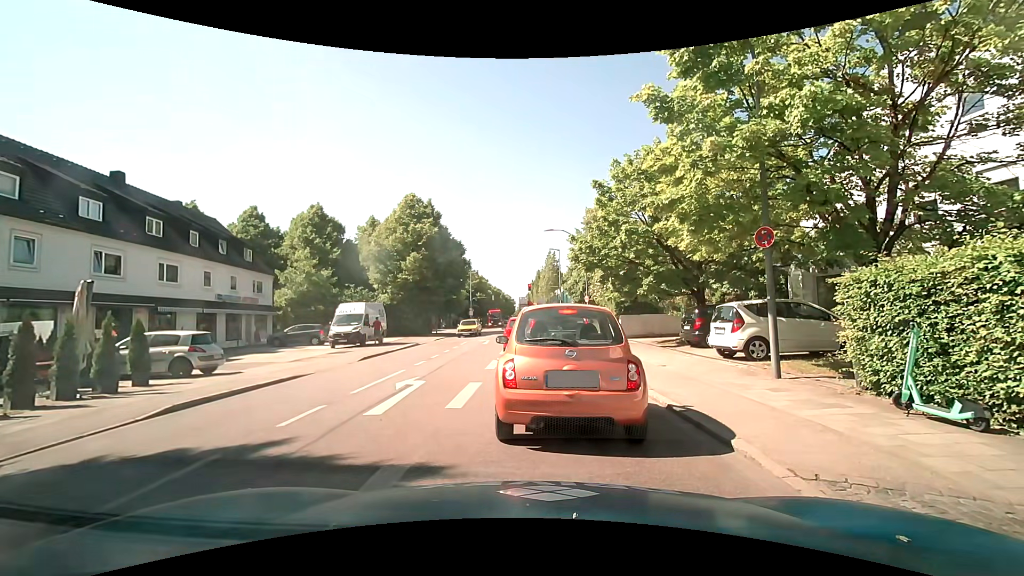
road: secondary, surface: asphalt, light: Day
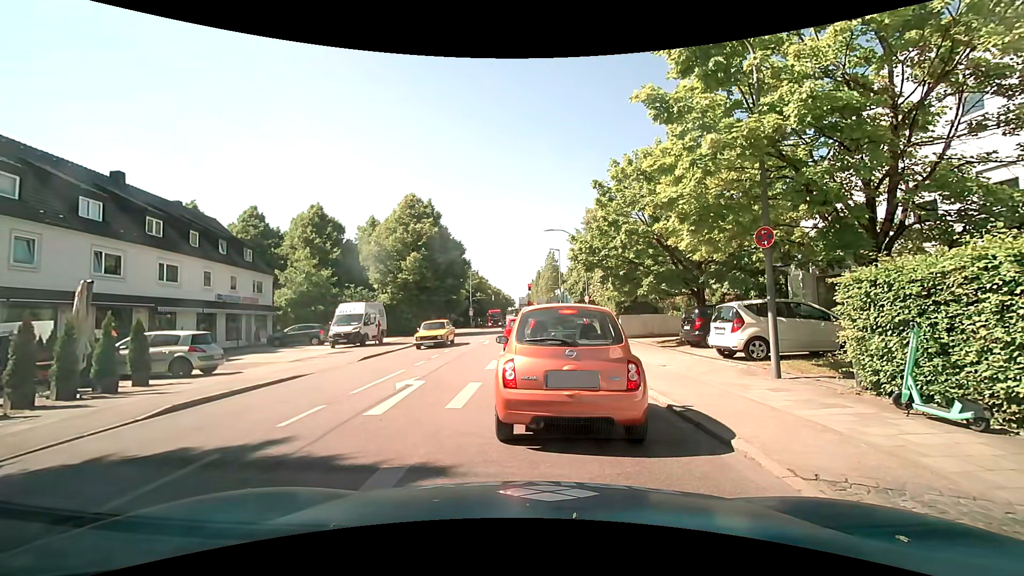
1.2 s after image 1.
(0.0, 0.0) m; 0°
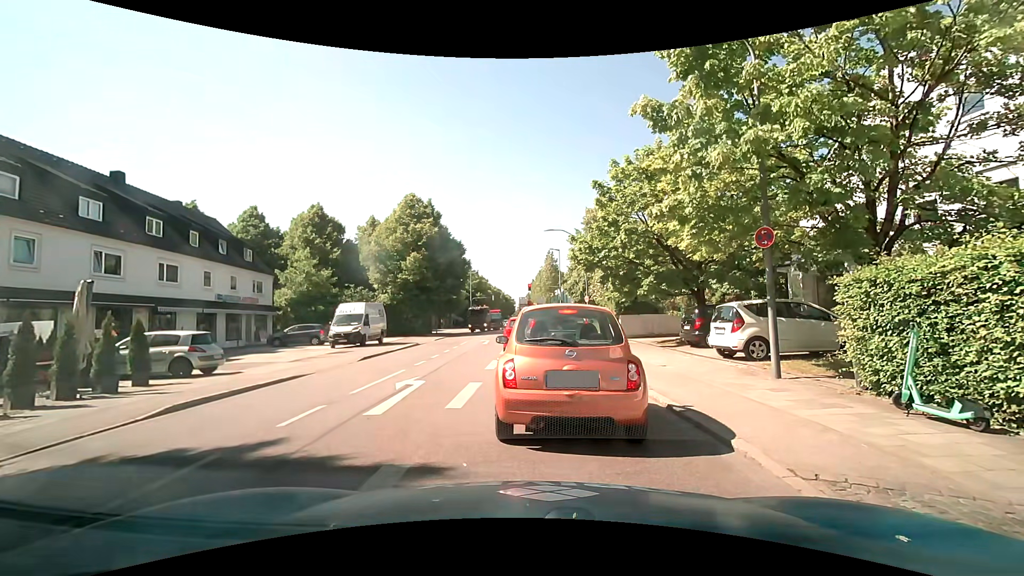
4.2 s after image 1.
(0.0, 0.0) m; 0°
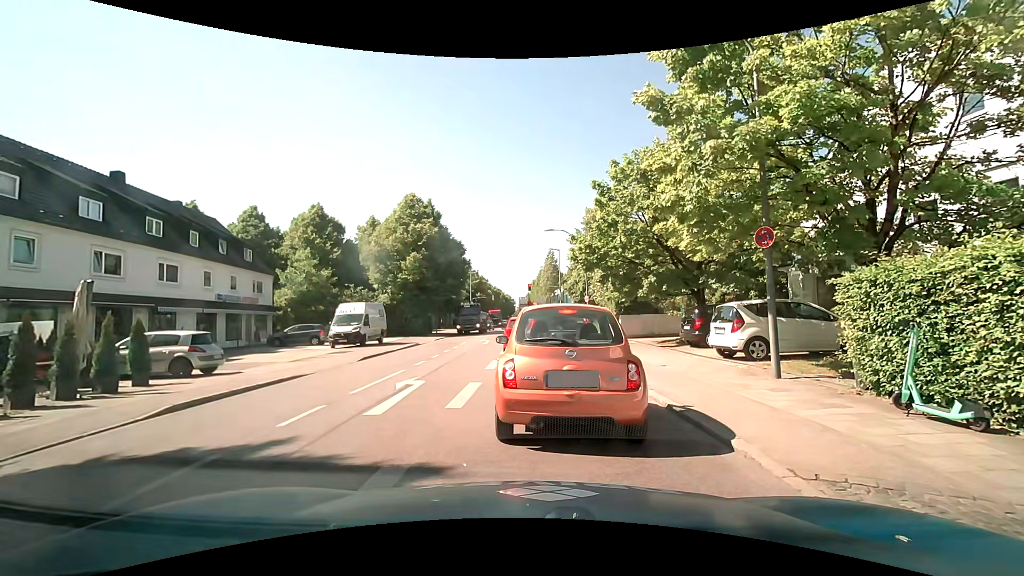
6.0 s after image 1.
(0.0, 0.0) m; 0°
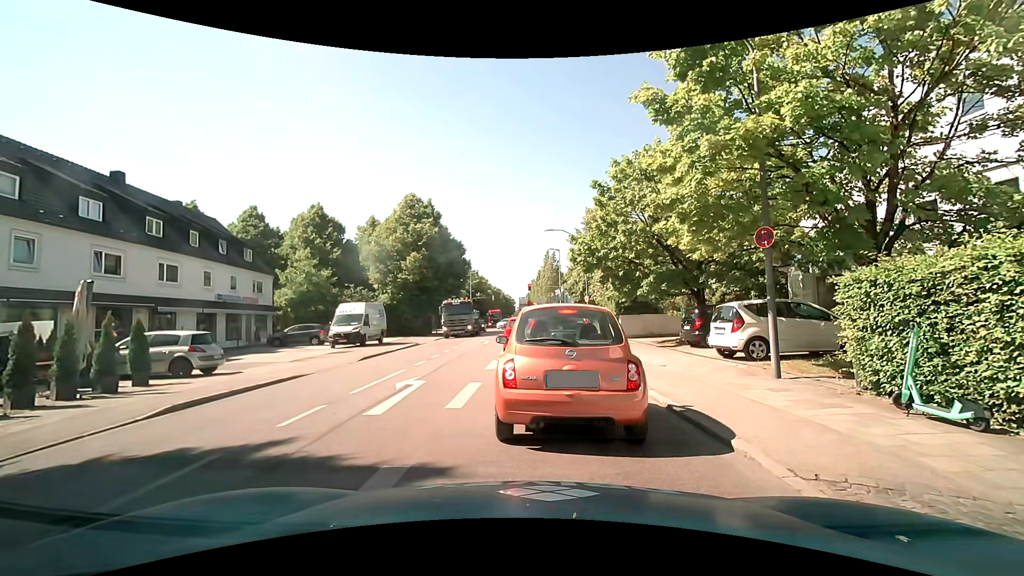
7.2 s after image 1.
(0.0, 0.0) m; 0°
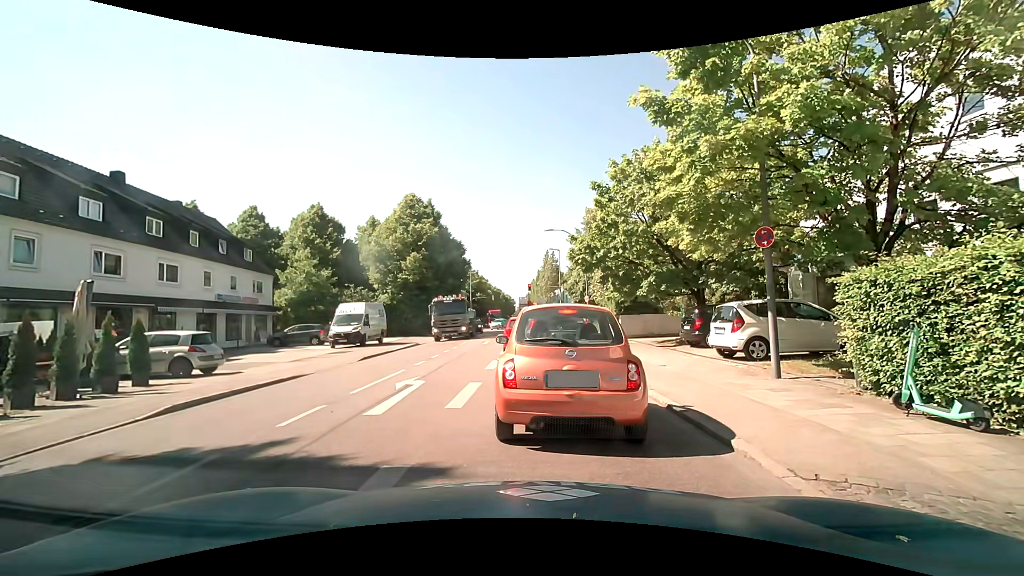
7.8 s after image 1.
(0.0, 0.0) m; 0°
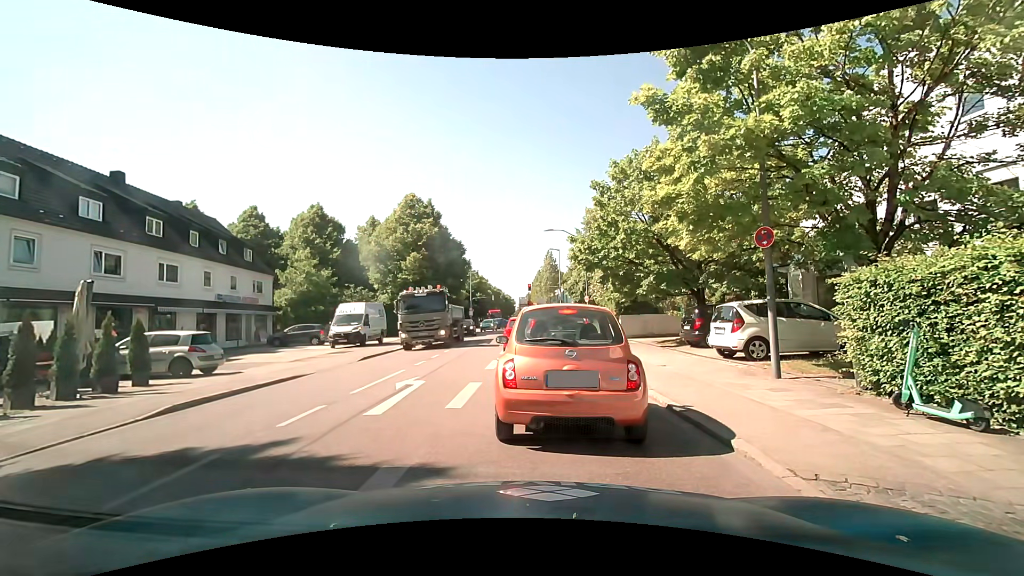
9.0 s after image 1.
(0.0, 0.0) m; 0°
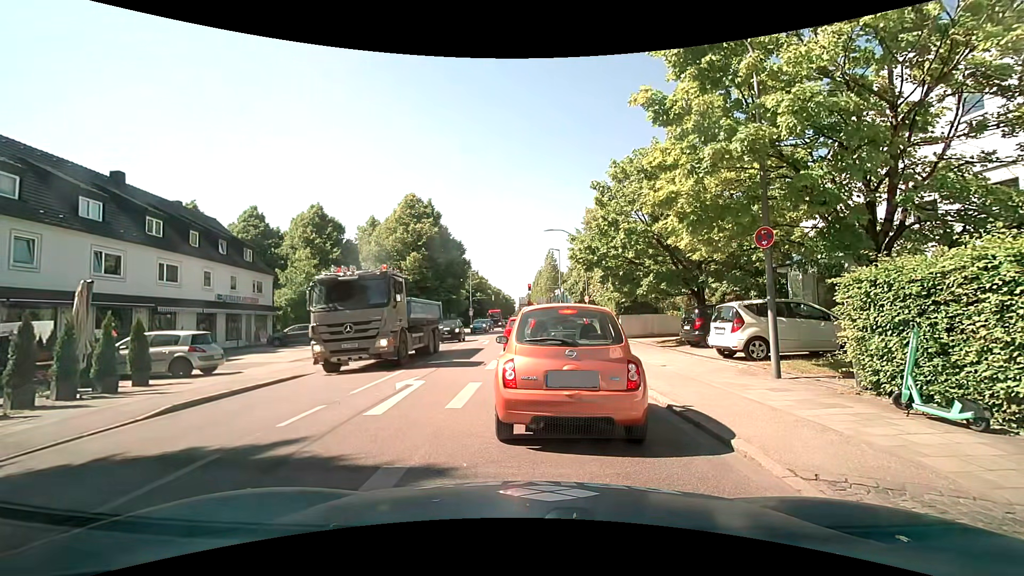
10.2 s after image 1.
(0.0, 0.0) m; 0°
